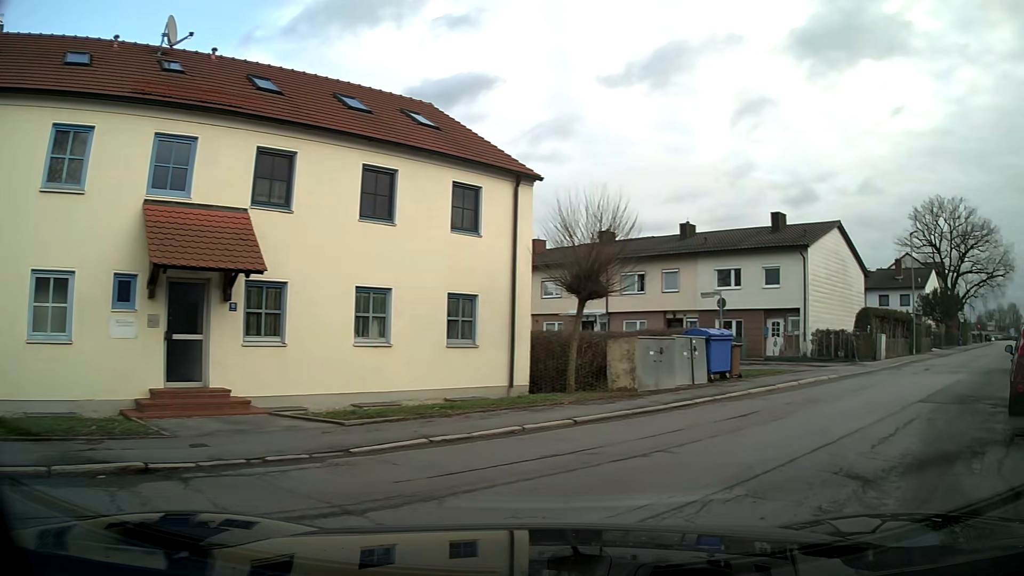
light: Day
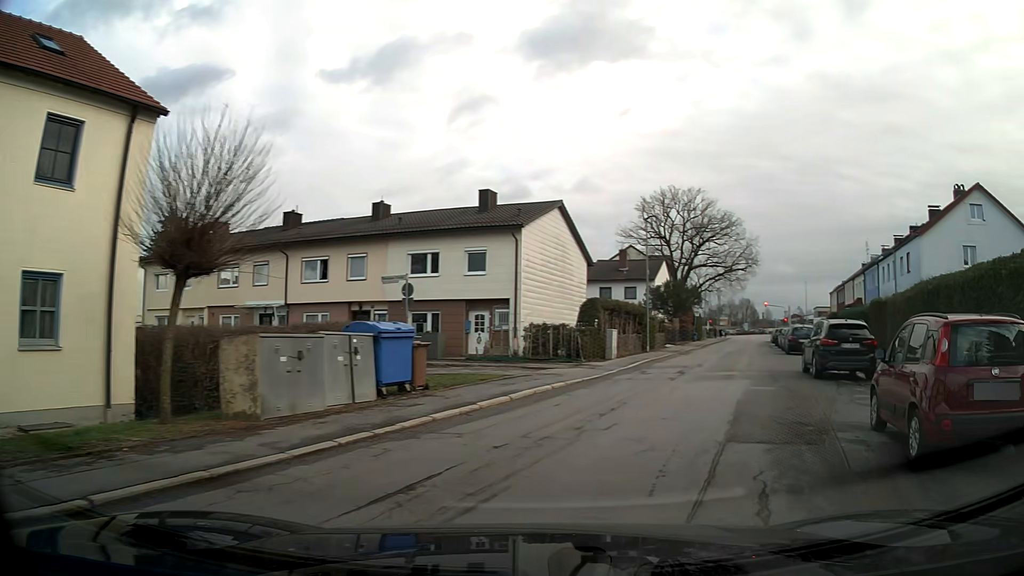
(+1.2, +5.5) m; +23°
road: residential
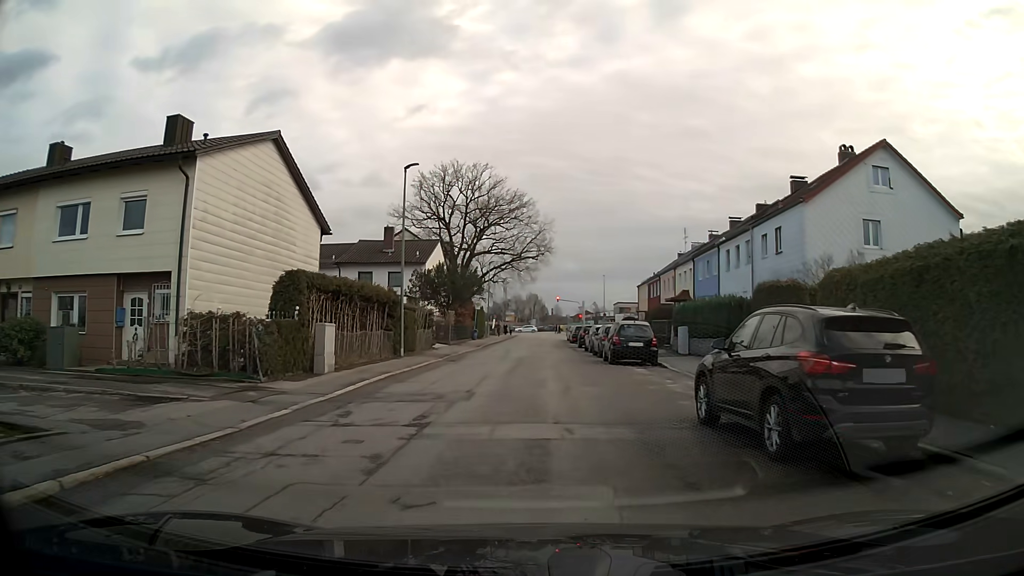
(+1.9, +12.1) m; +13°
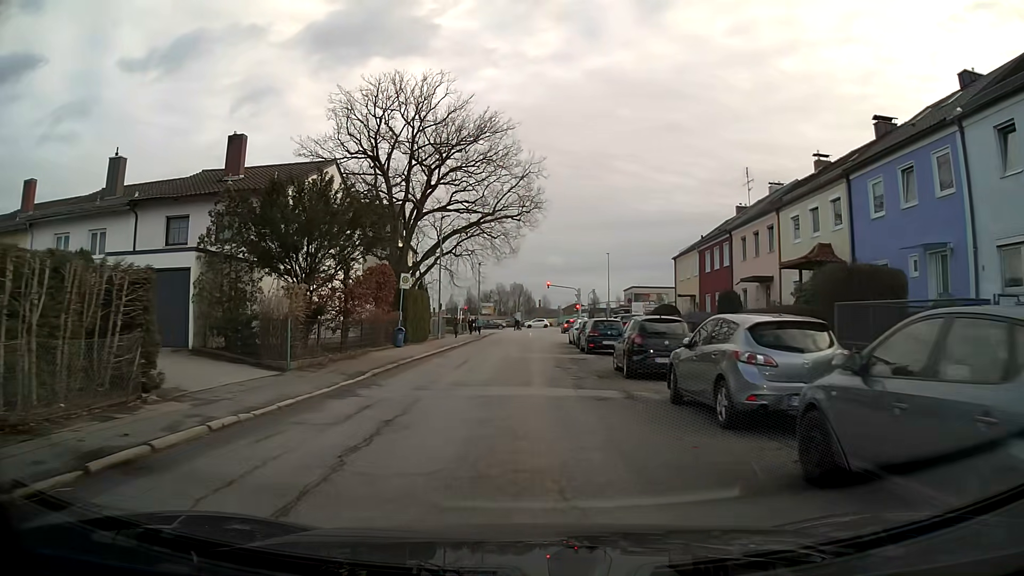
(+0.5, +27.3) m; +1°
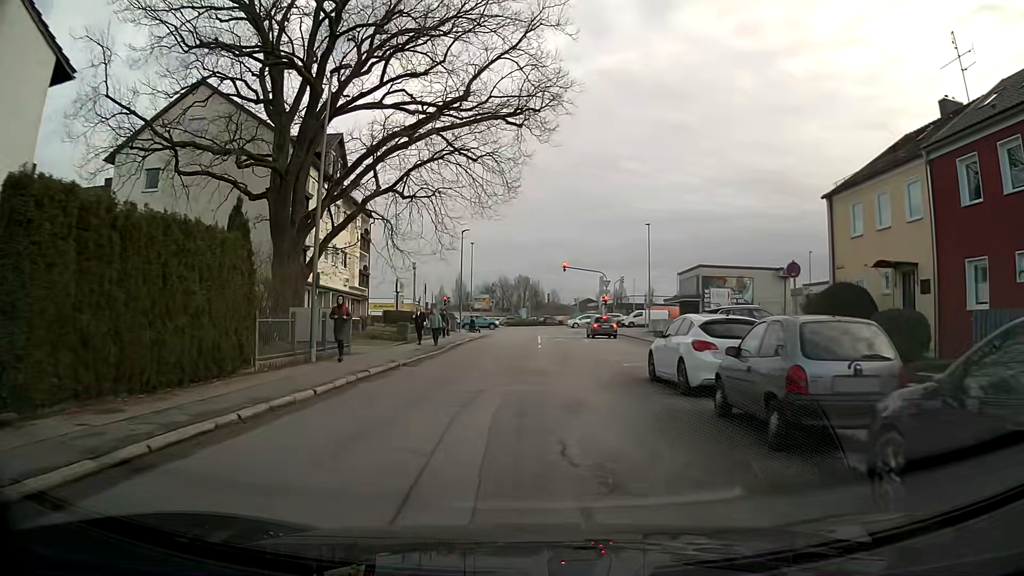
(-0.2, +26.0) m; -1°
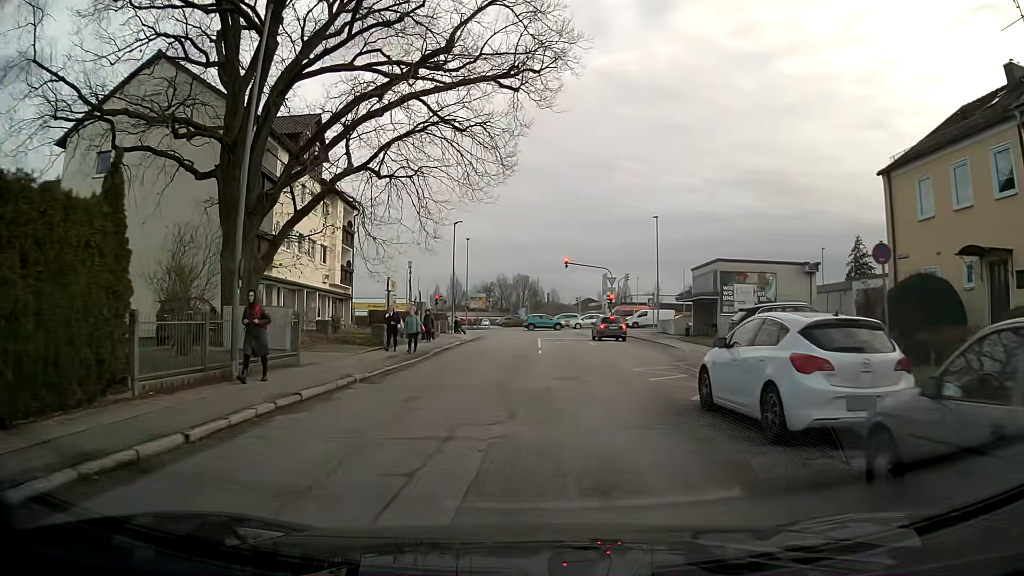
(0.0, +4.6) m; 0°
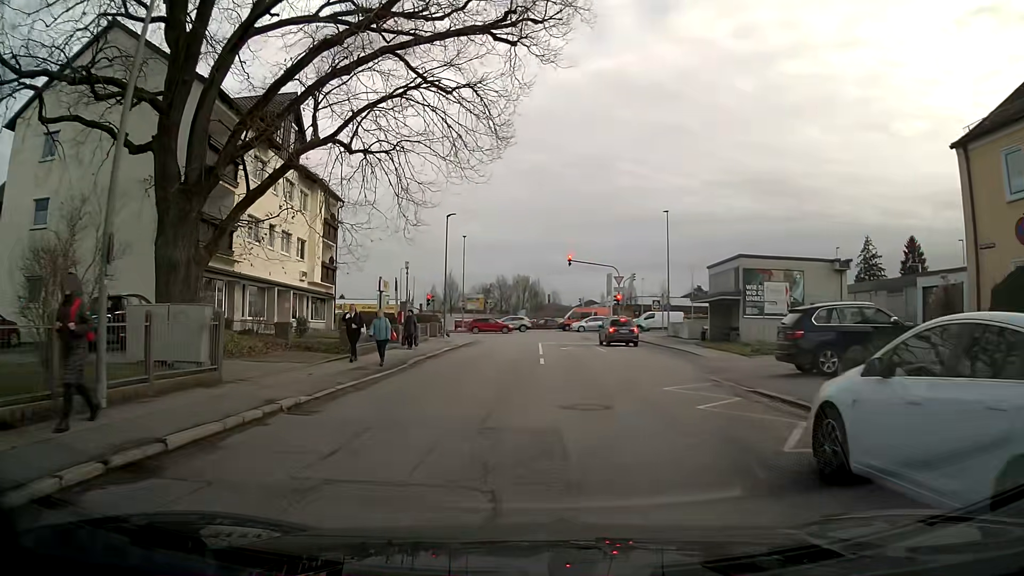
(0.0, +4.4) m; +1°
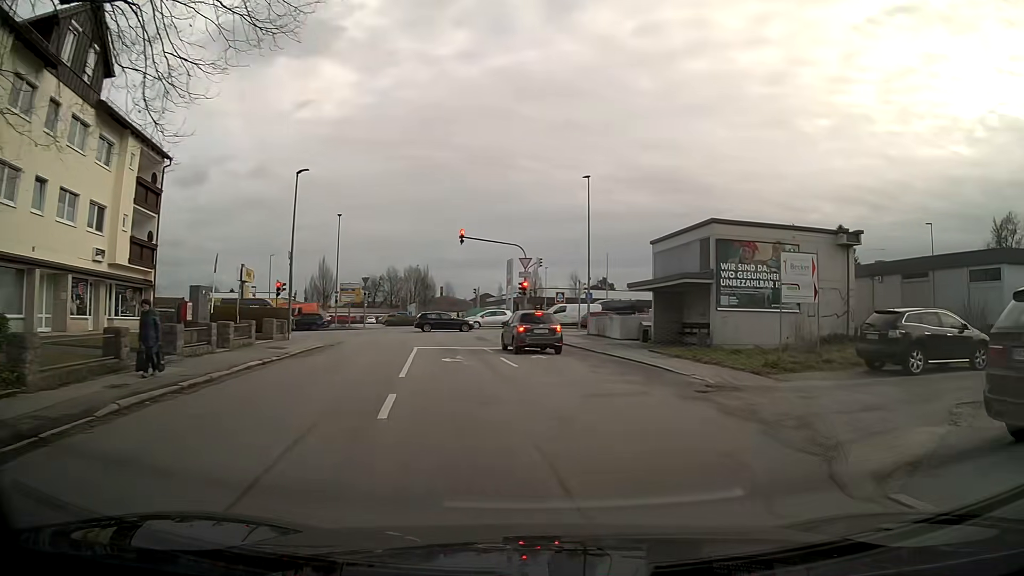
(+0.9, +11.8) m; +12°
